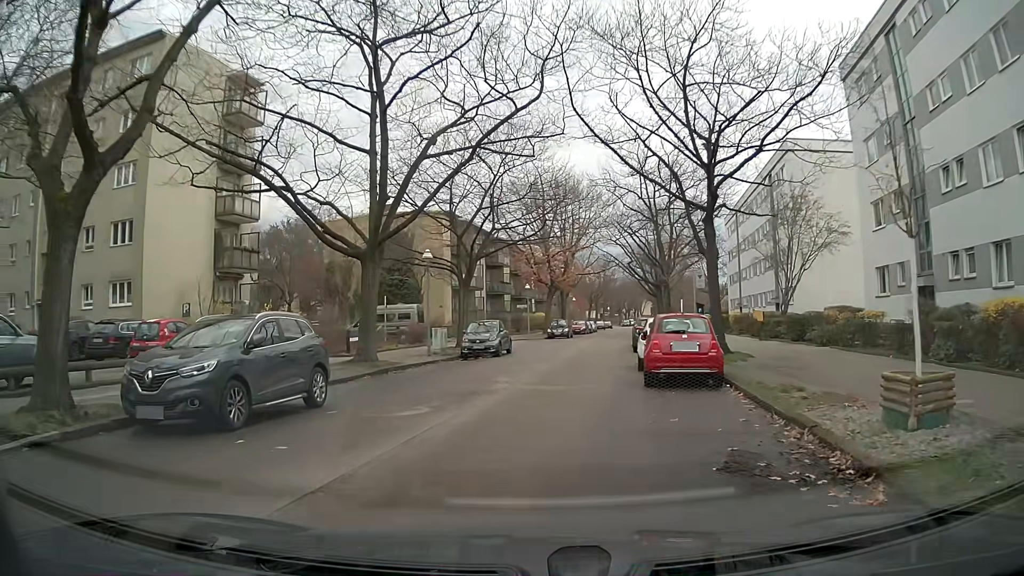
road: residential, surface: concrete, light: Day
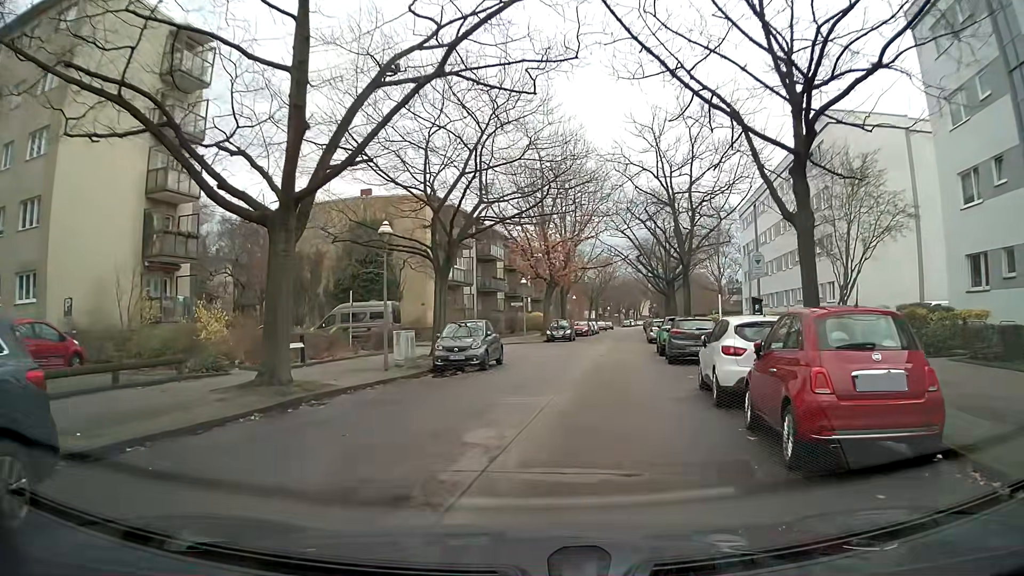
(+0.1, +7.9) m; +1°
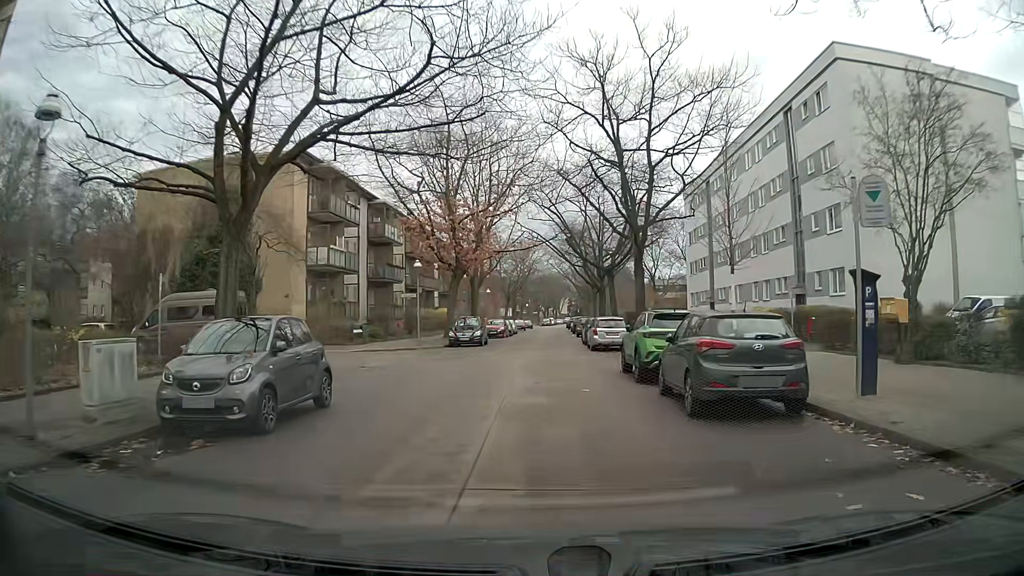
(+0.8, +12.1) m; +7°
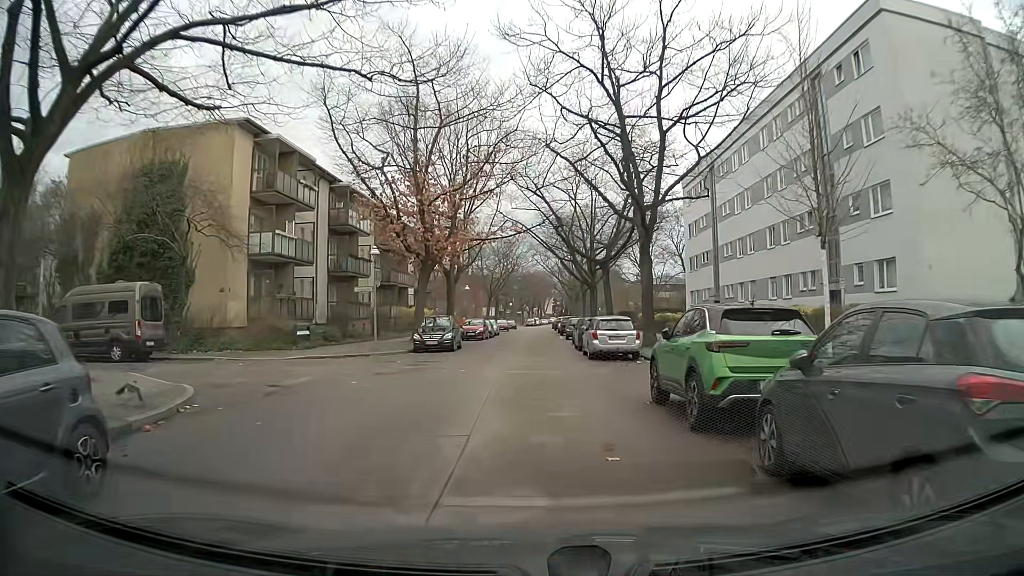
(+0.2, +6.3) m; +2°
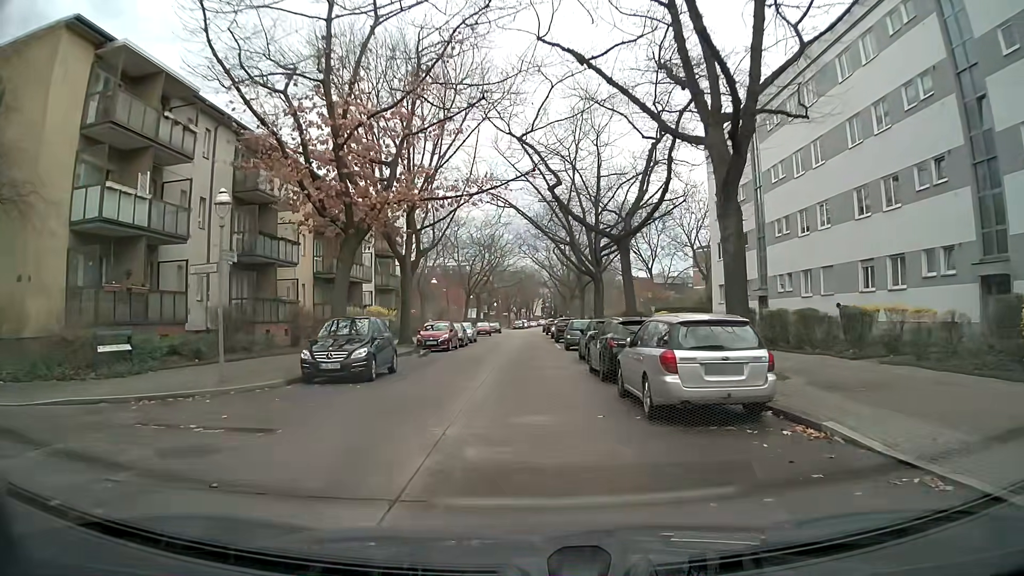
(+0.2, +13.4) m; +2°
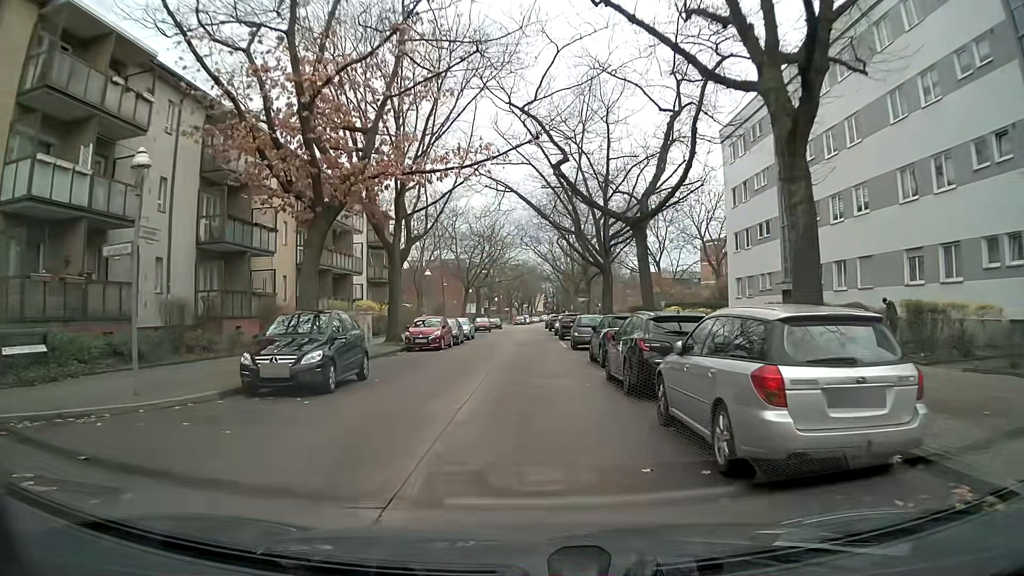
(-0.1, +3.7) m; -1°
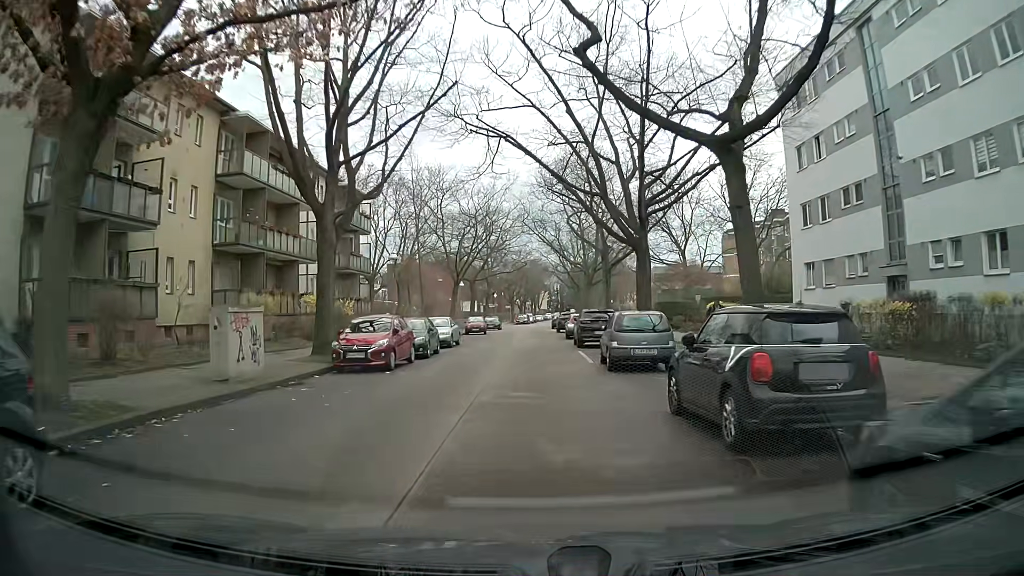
(-0.1, +11.5) m; 0°
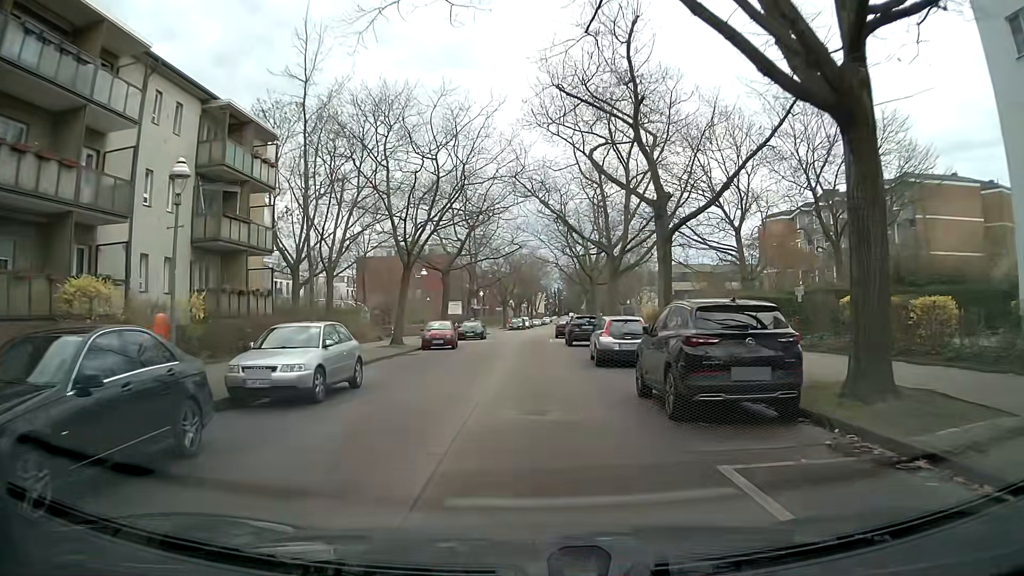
(-0.1, +19.2) m; +1°
(0, +10) (-1, +20) (-1, +30) (-1, +40) (-1, +50) (-1, +60) (-1, +70) (0, +80) (0, +90) (+1, +100) m
